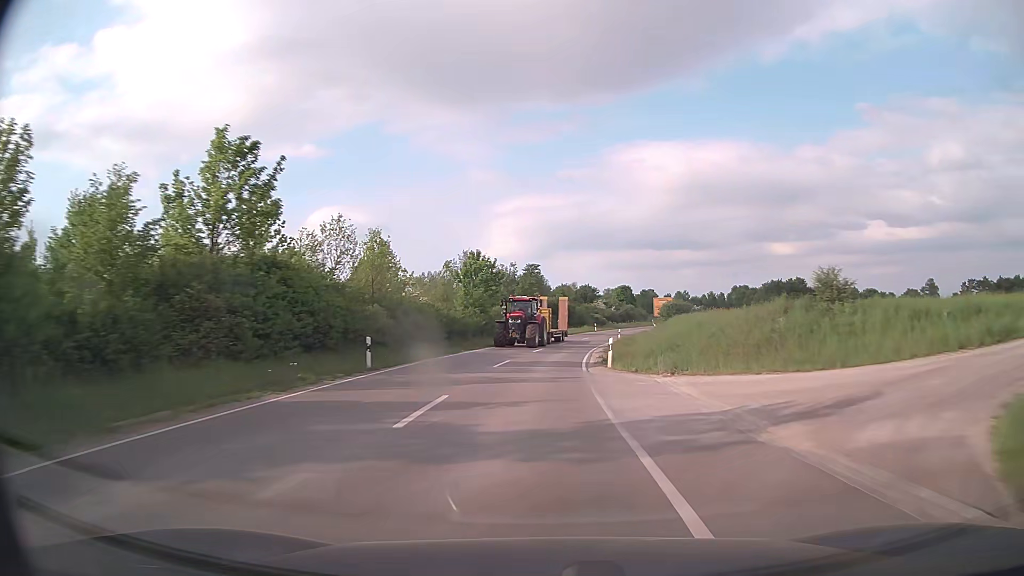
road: secondary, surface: asphalt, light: Day
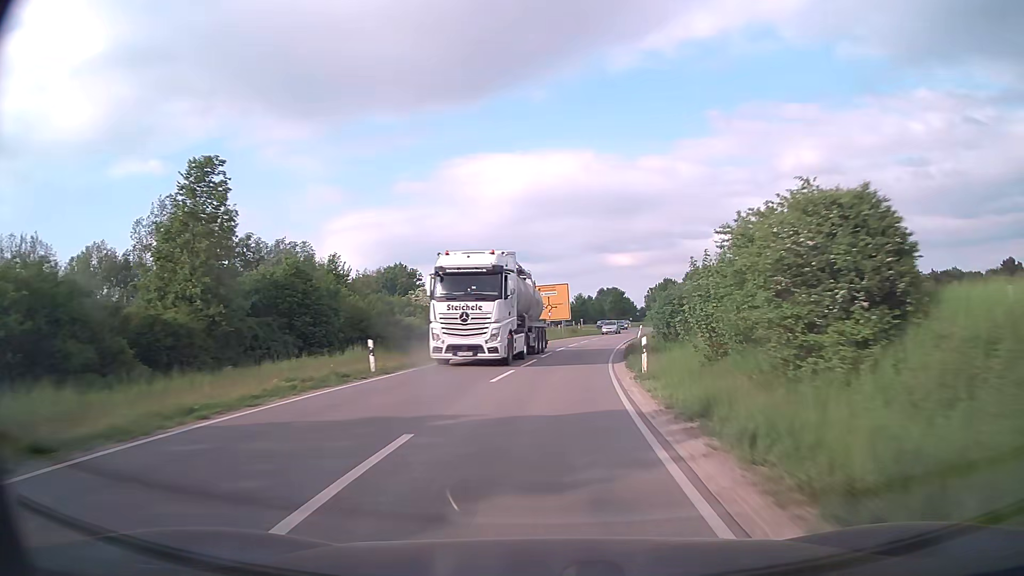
(+6.7, +66.9) m; +14°
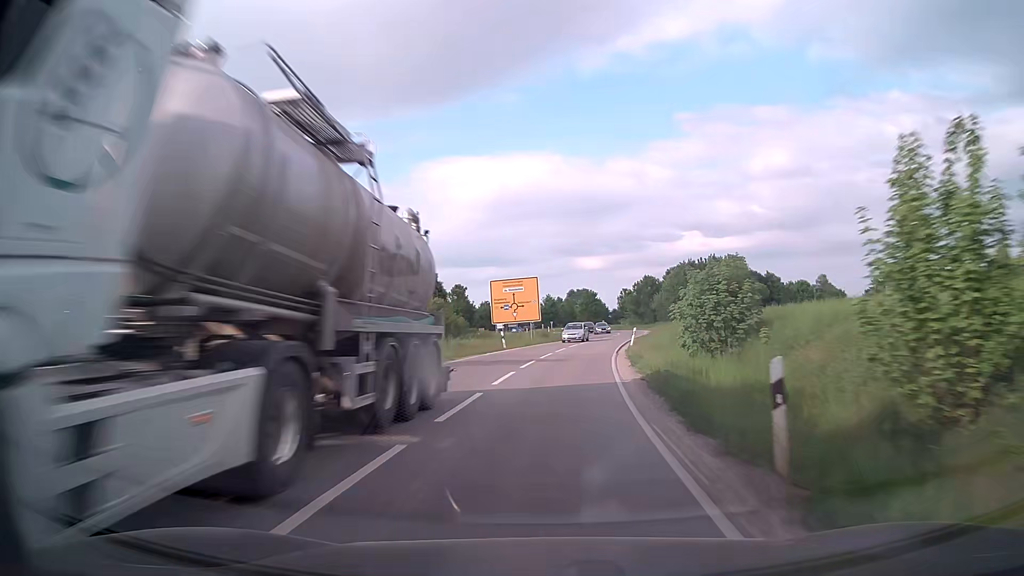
(+0.3, +12.5) m; +2°
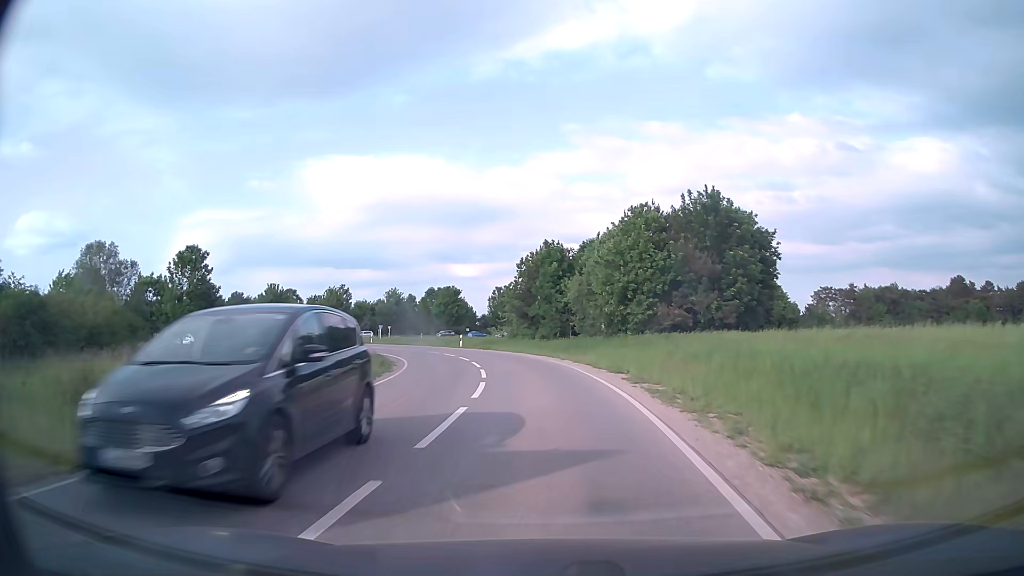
(+6.0, +54.2) m; +11°
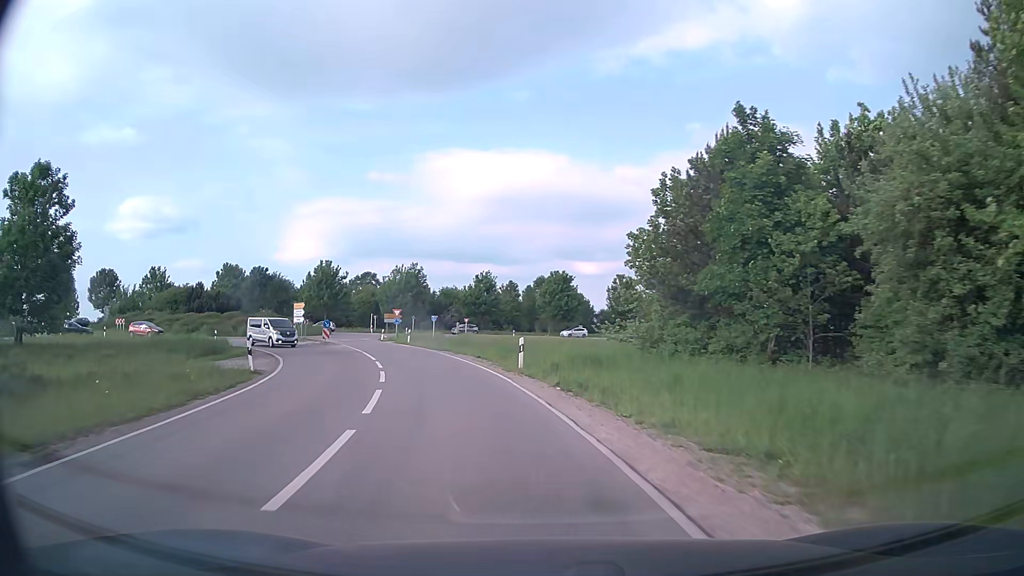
(-1.6, +32.3) m; -10°
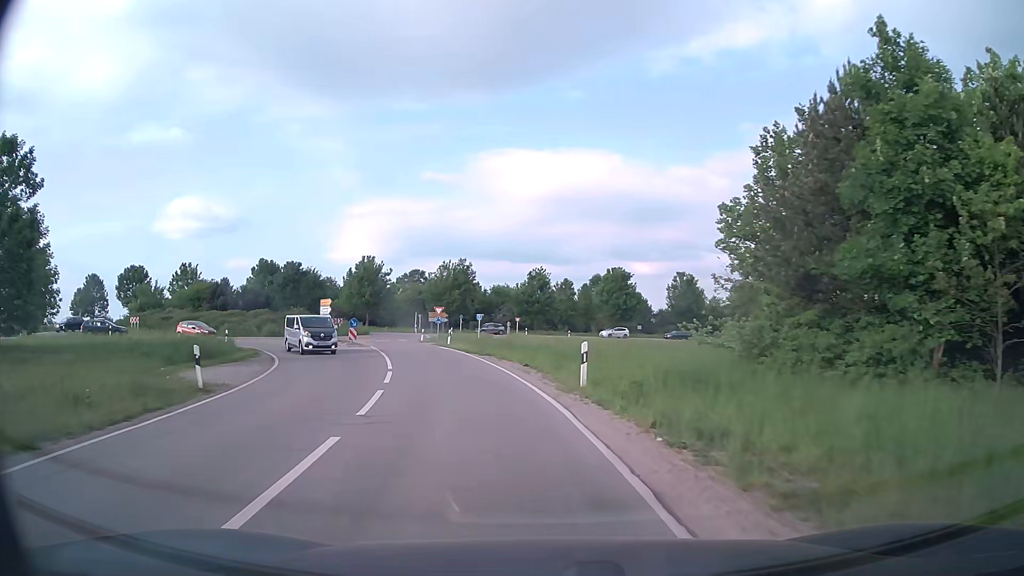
(-0.3, +6.5) m; -4°
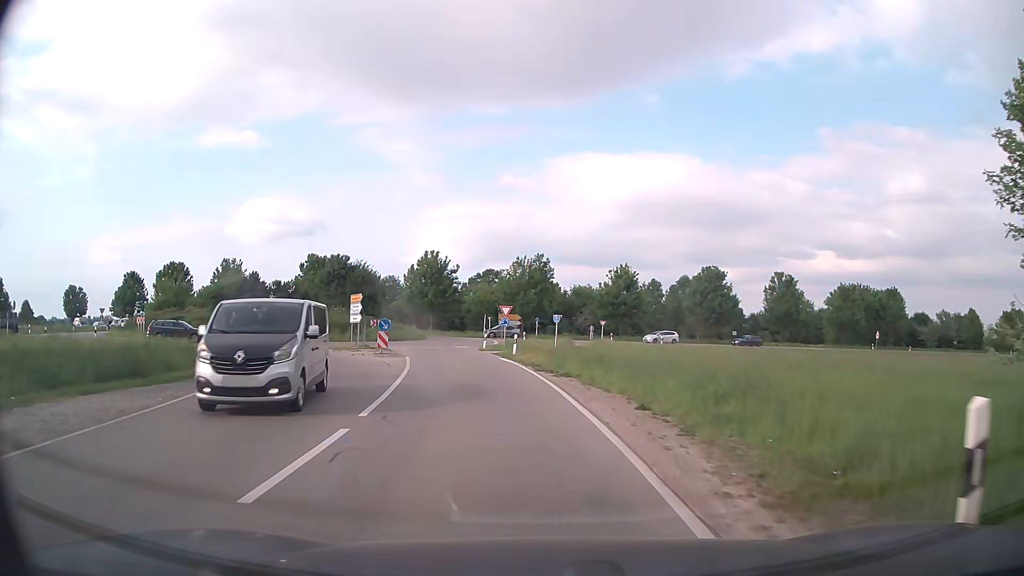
(-0.8, +11.4) m; -7°
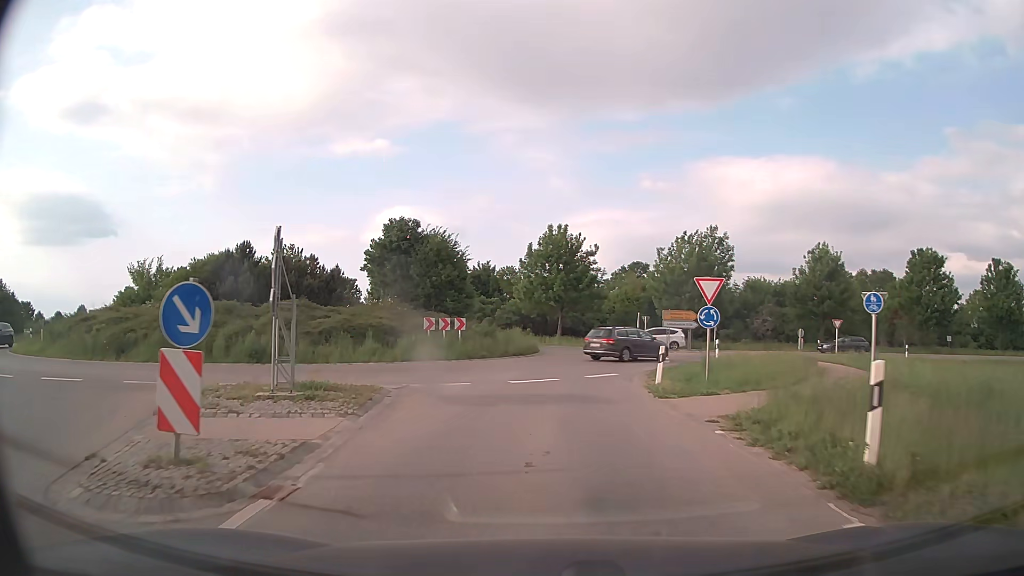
(-2.9, +26.8) m; -12°
(0, +10) (+1, +20) (+2, +30) (+2, +40) (-2, +49) (-10, +54) (-20, +57) (-29, +60) (-38, +66) (-46, +71) m
